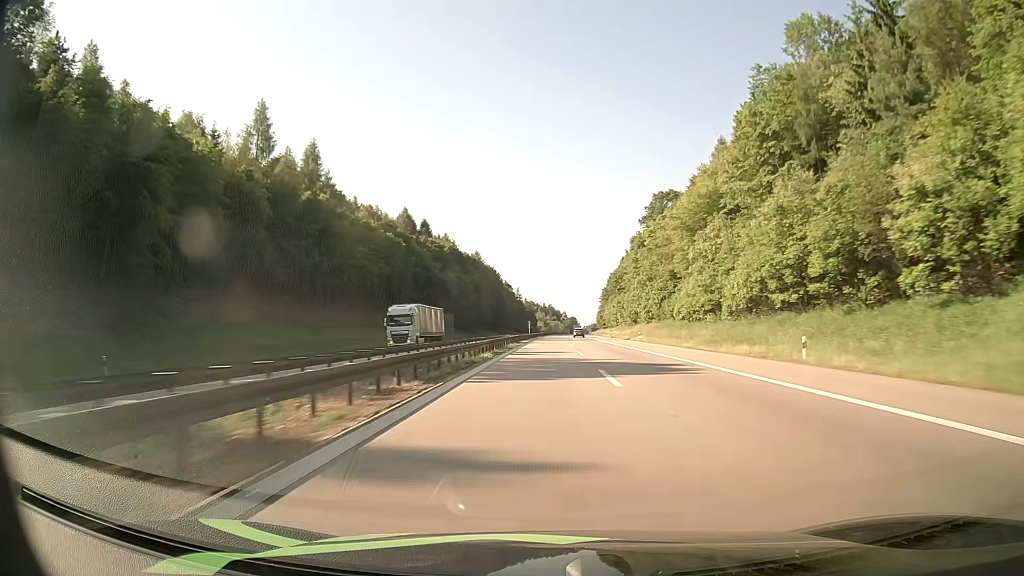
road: motorway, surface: asphalt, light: Day
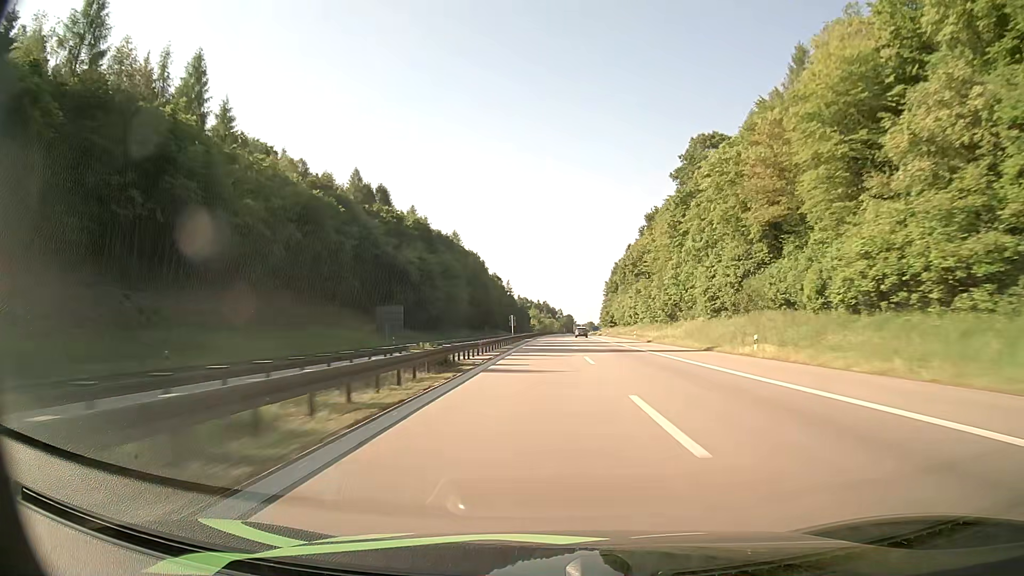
(+0.1, +44.3) m; 0°
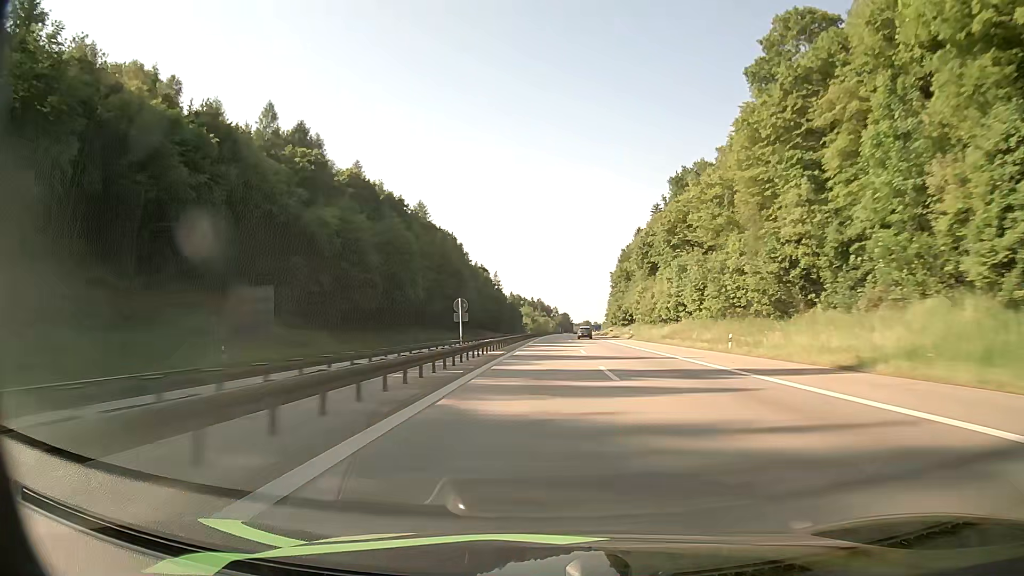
(+0.2, +44.8) m; +1°
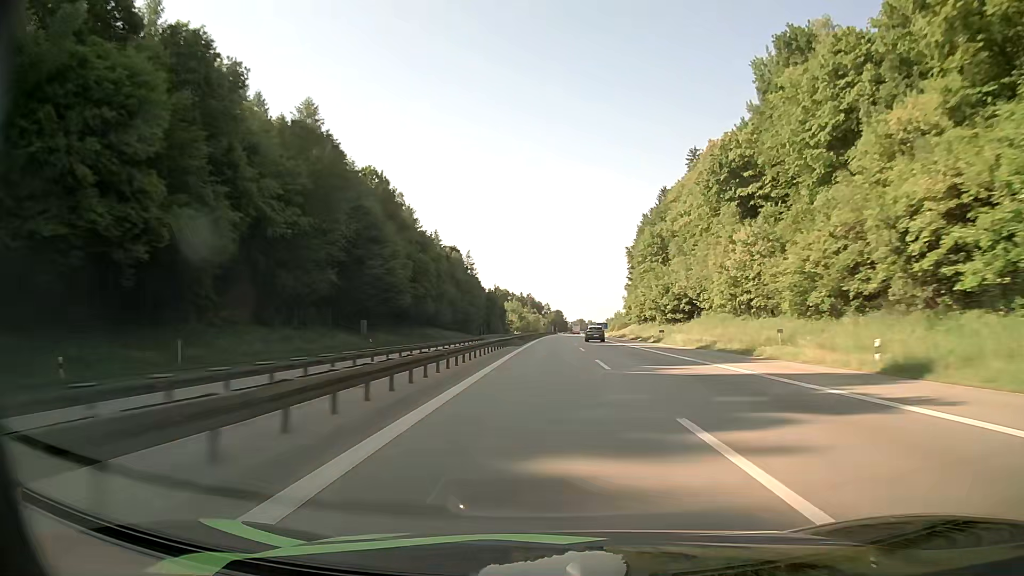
(+0.3, +68.1) m; +1°
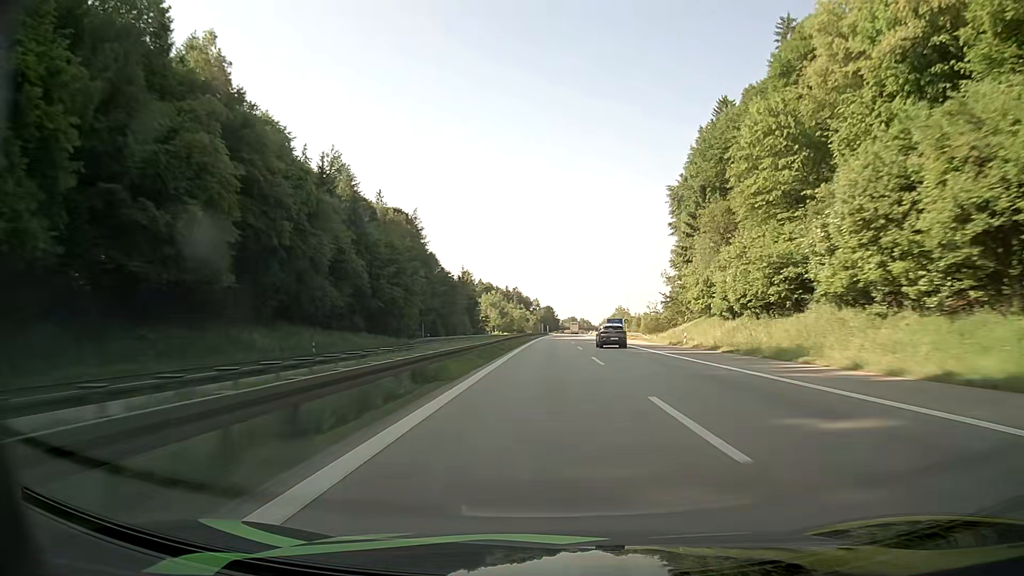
(+0.5, +69.1) m; +1°
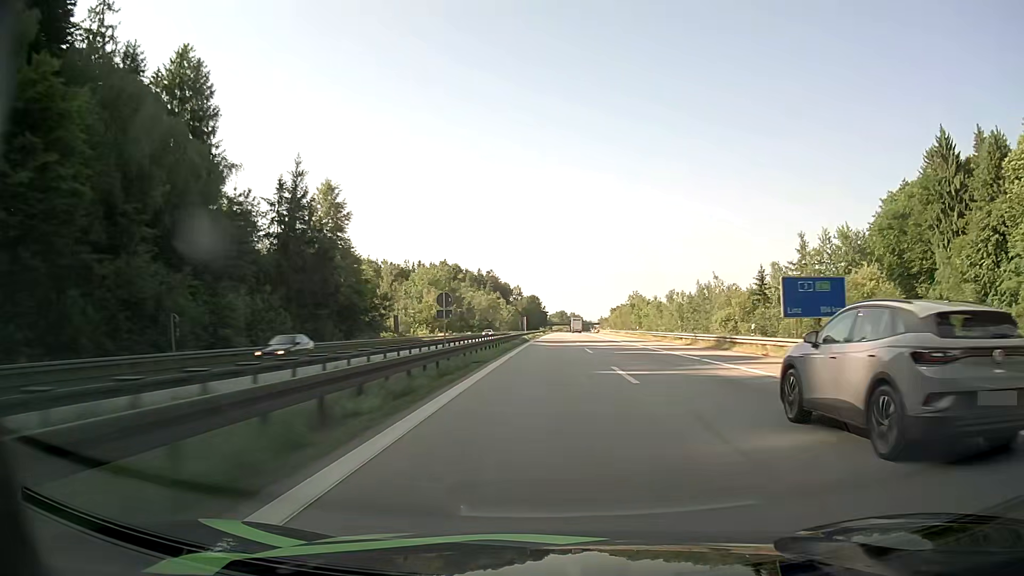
(+1.3, +117.4) m; +1°
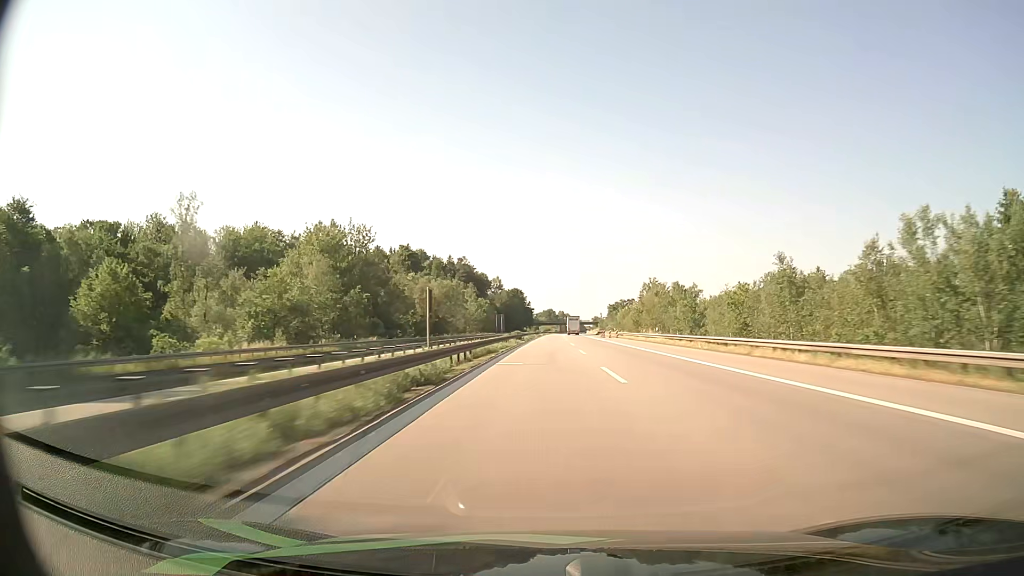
(+0.7, +71.8) m; +1°
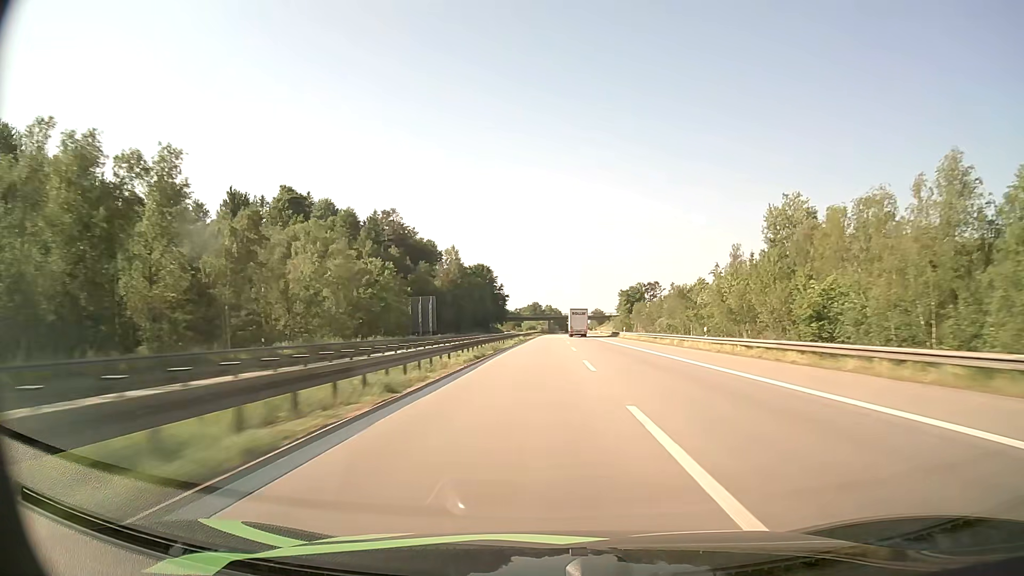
(+1.4, +122.0) m; +1°
(0, +10) (0, +20) (0, +30) (0, +40) (0, +50) (0, +60) (0, +70) (0, +80) (0, +90) (+1, +100) m
